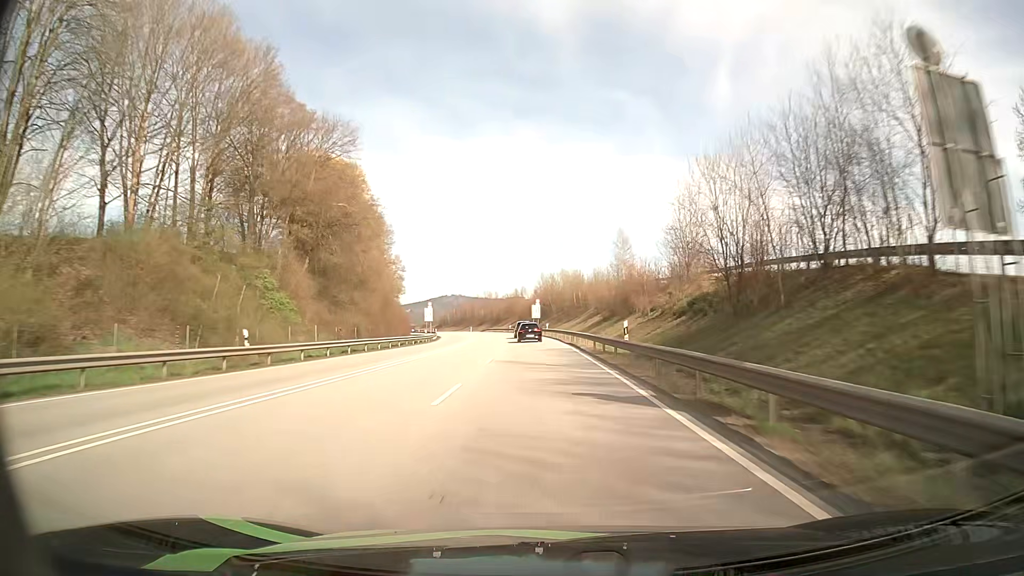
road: primary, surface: asphalt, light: Day
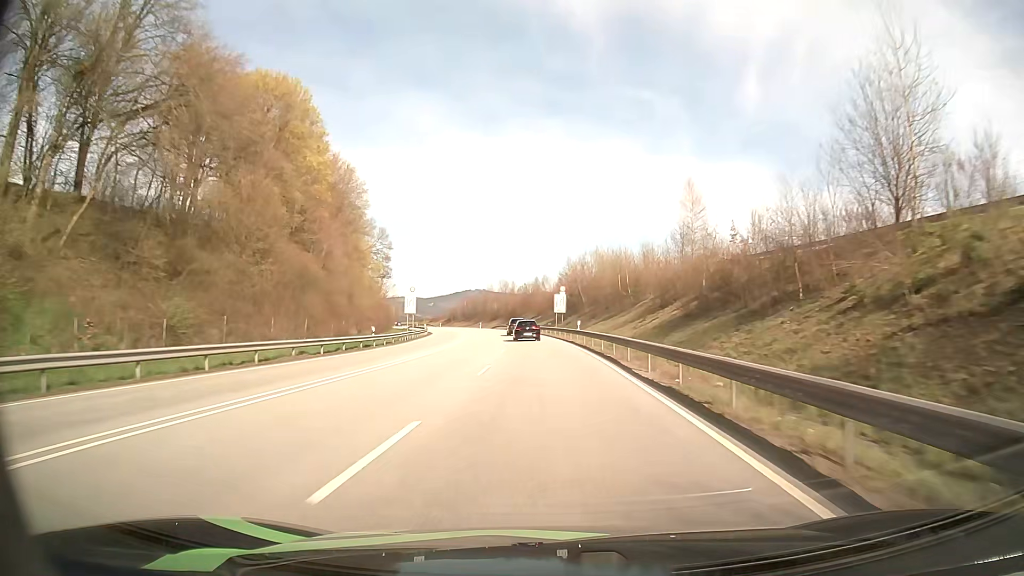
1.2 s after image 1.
(-0.4, +30.1) m; -2°
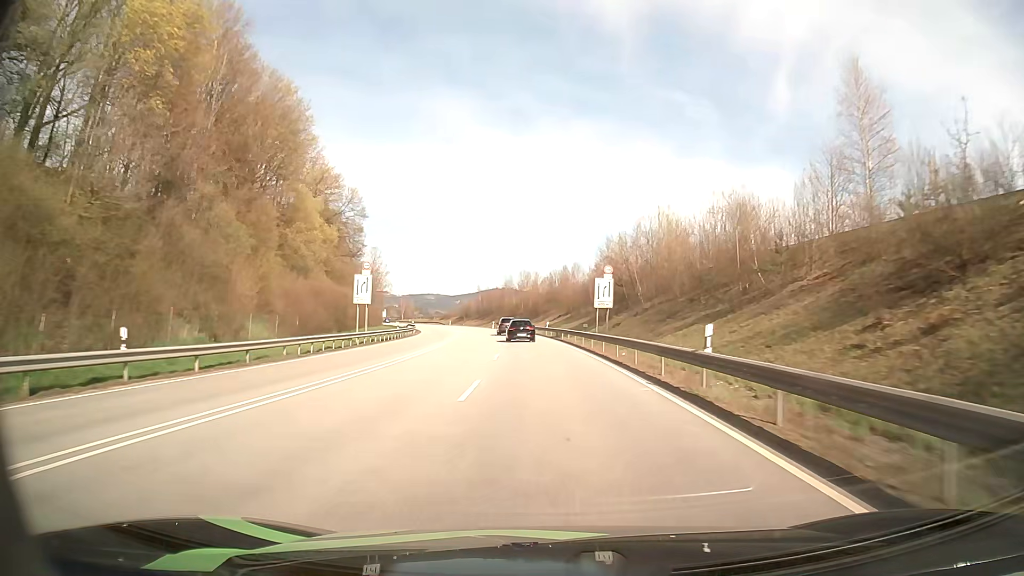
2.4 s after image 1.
(-0.6, +29.3) m; -2°
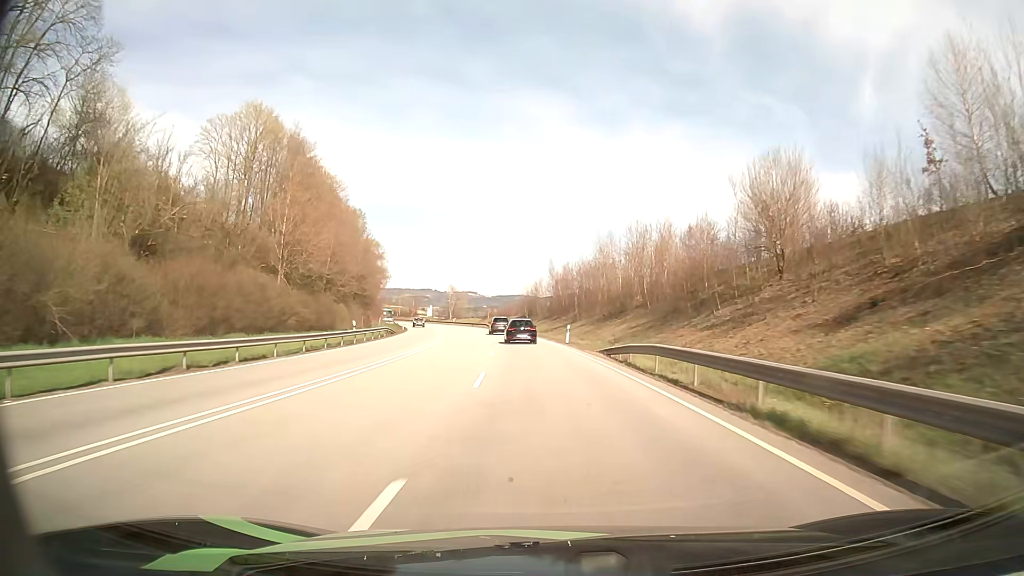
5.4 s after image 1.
(-4.8, +69.8) m; -8°
(0, +10) (0, +20) (-1, +30) (-2, +40) (-3, +50) (-4, +60) (-5, +70) (-7, +80) (-8, +89) (-10, +99) m
